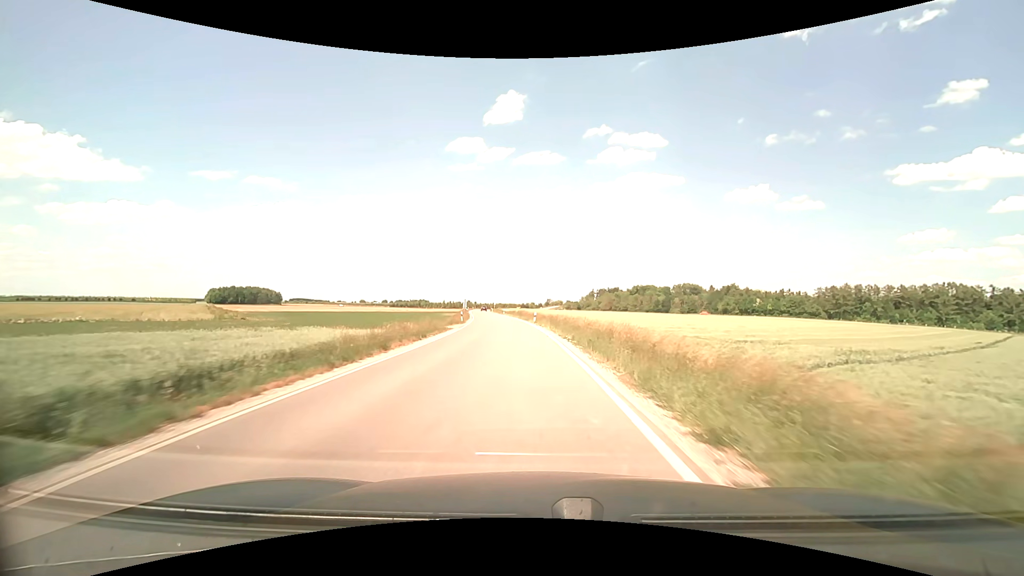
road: secondary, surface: asphalt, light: Day
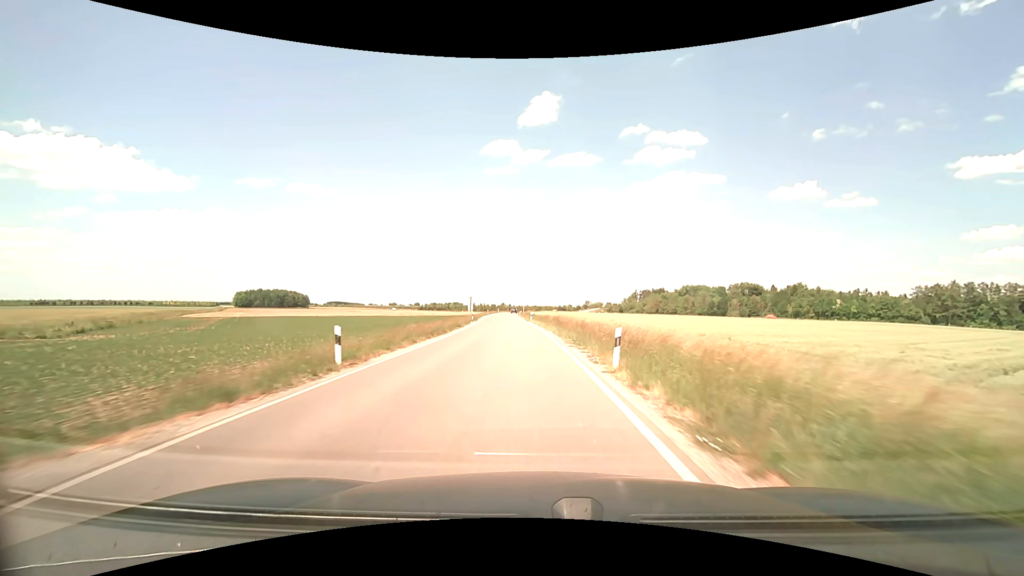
(-1.2, +34.4) m; -4°
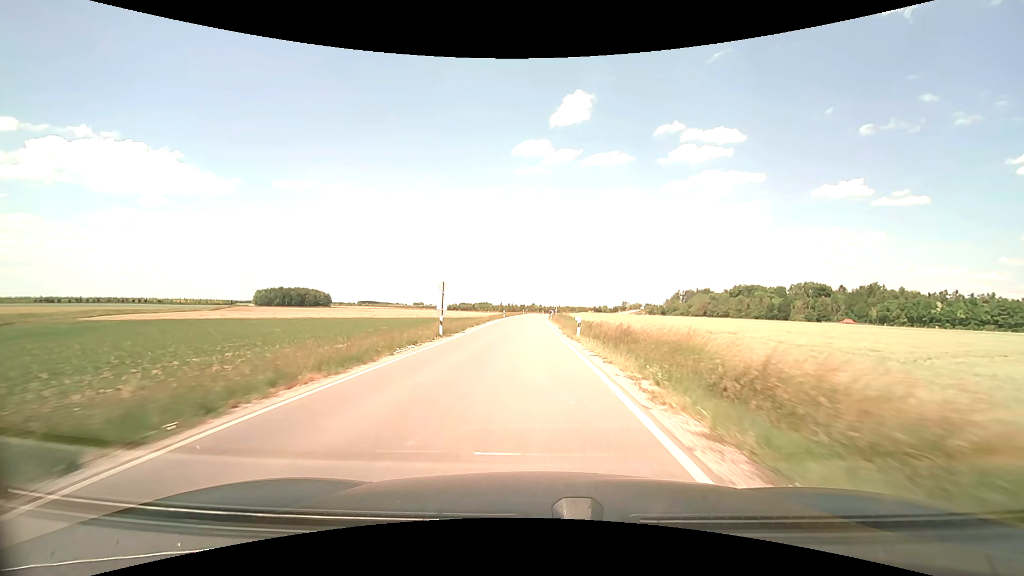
(-1.1, +33.7) m; -4°
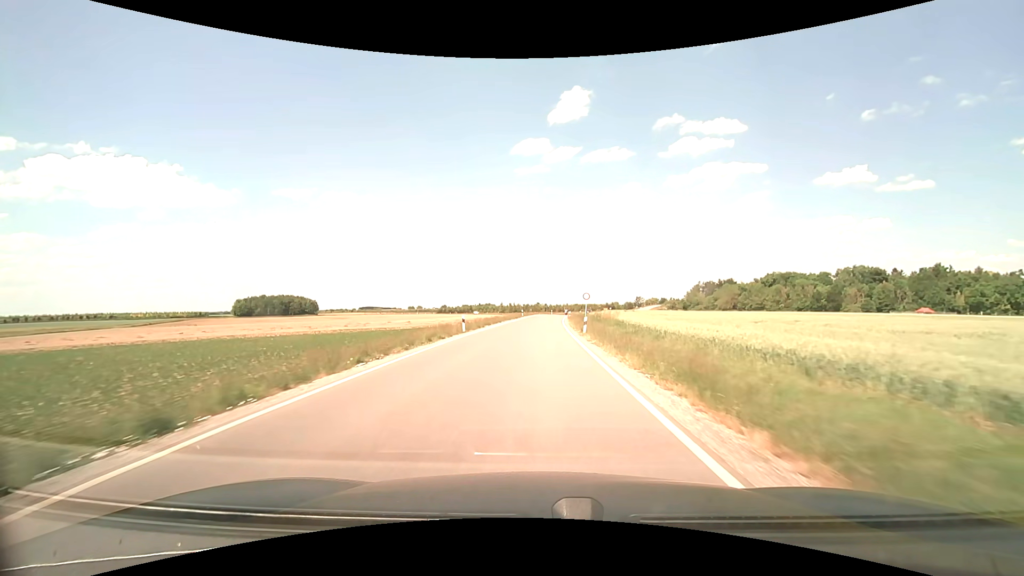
(-0.3, +43.9) m; 0°
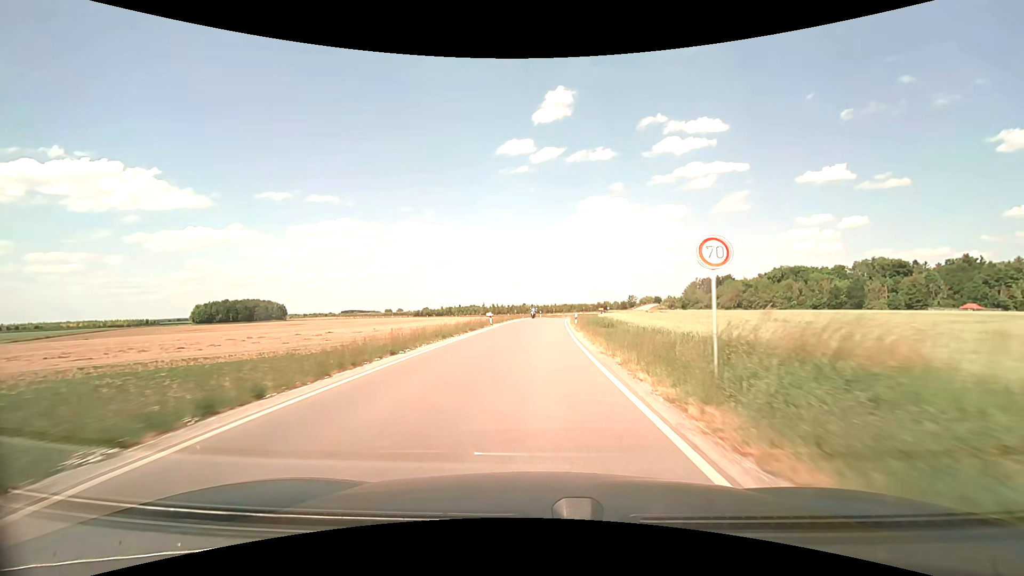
(+0.3, +31.8) m; +1°
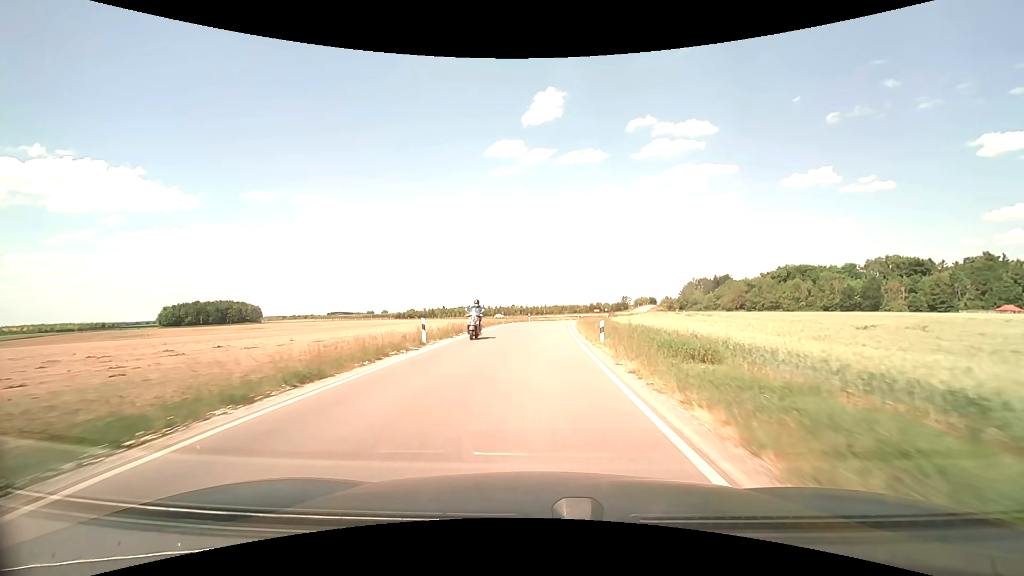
(+0.2, +20.7) m; +1°
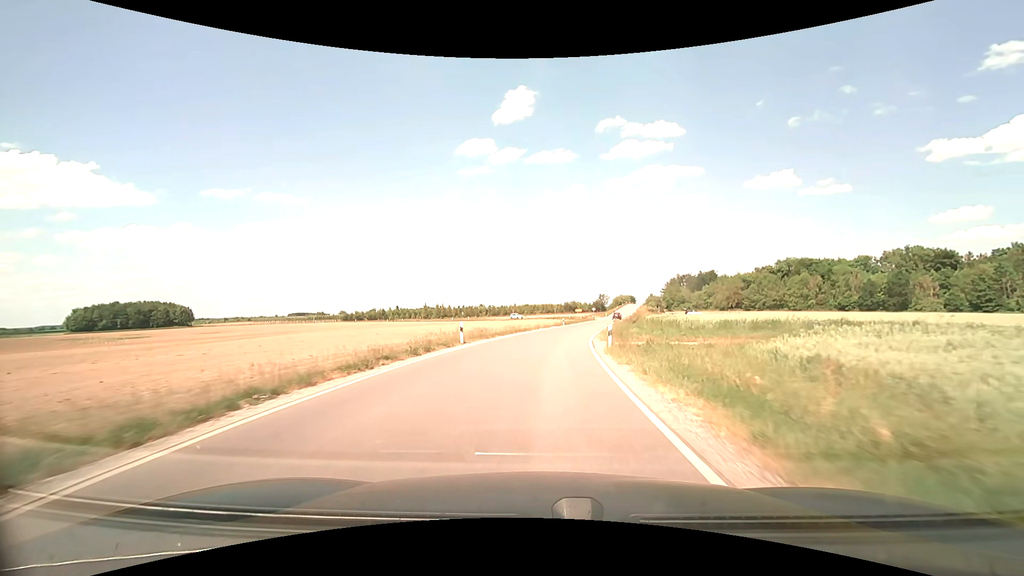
(+1.1, +39.7) m; +4°
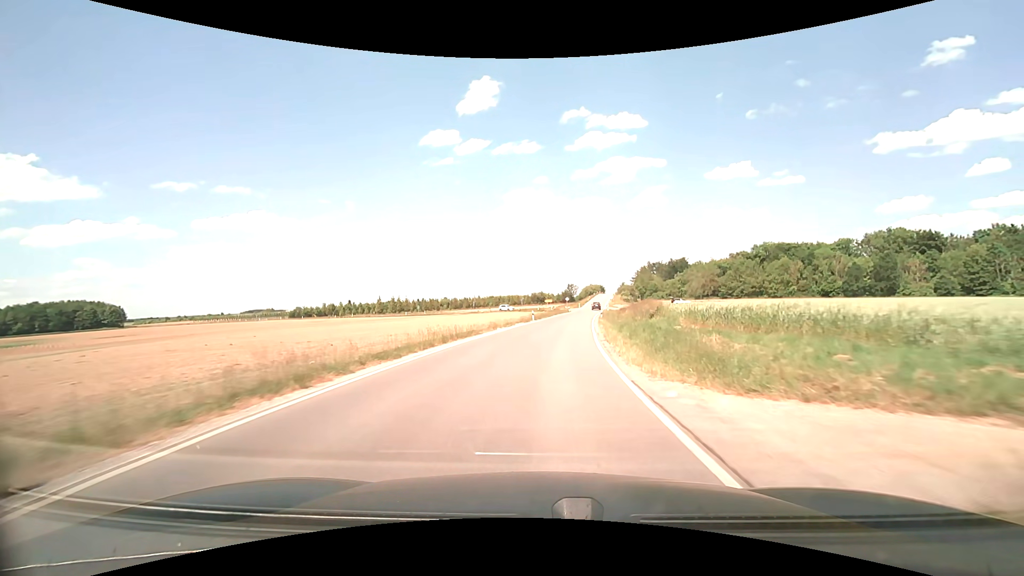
(+0.6, +19.4) m; +4°
(0, +10) (+1, +20) (+1, +30) (+2, +40) (+4, +50) (+5, +60) (+7, +70) (+8, +79) (+10, +89) (+11, +99) m
